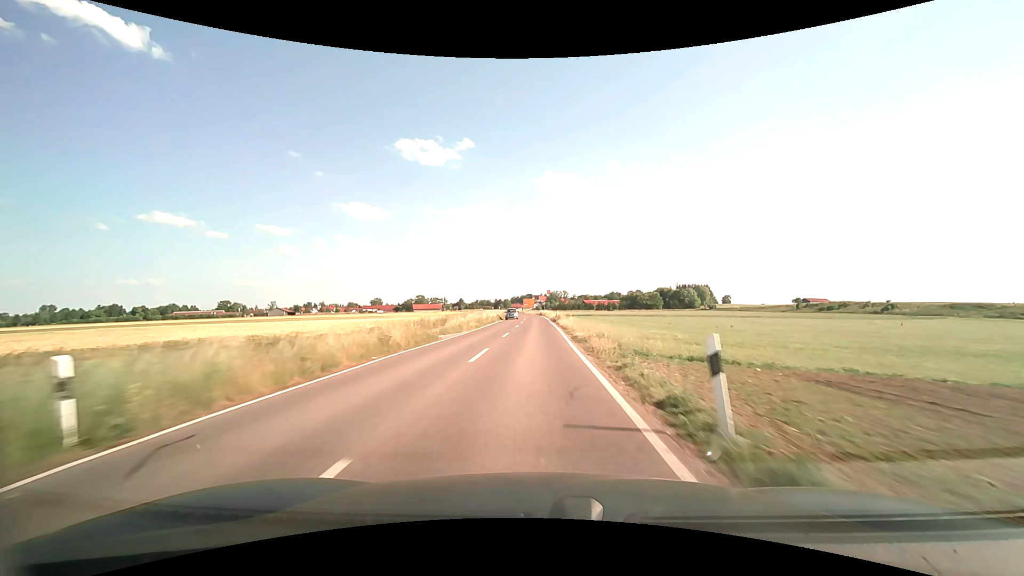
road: tertiary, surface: asphalt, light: Day
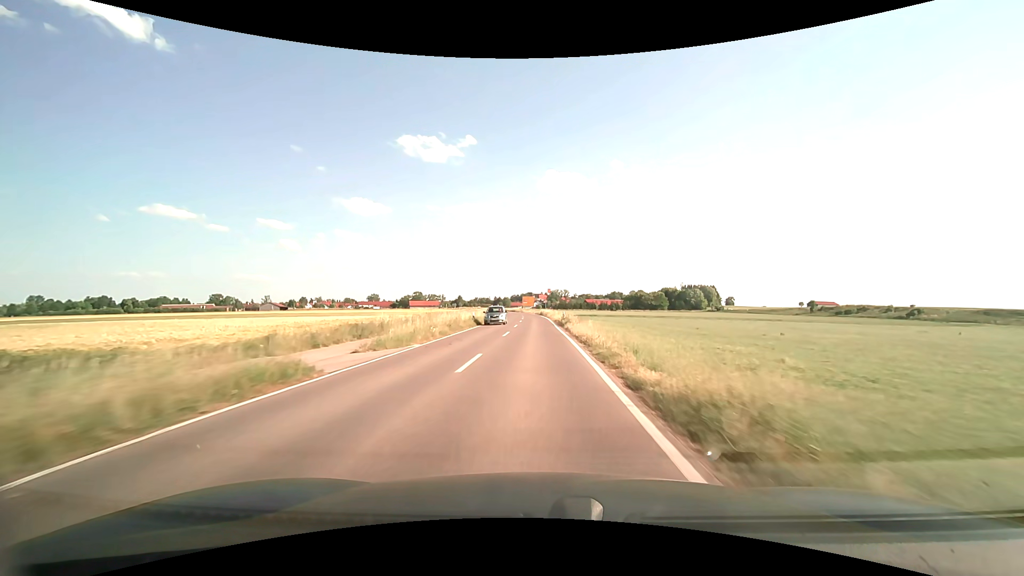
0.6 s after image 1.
(0.0, +13.8) m; 0°
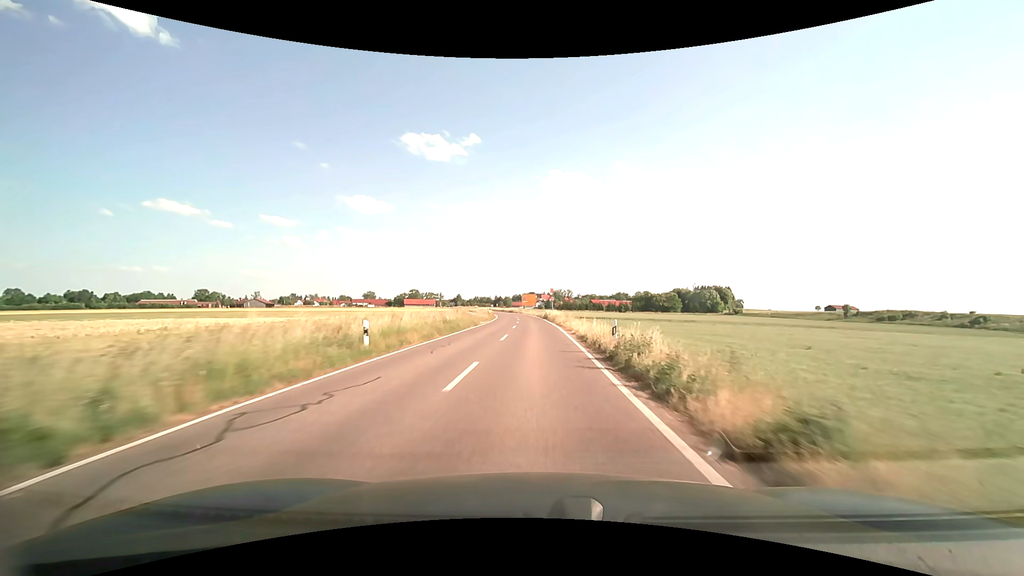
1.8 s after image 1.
(-0.1, +26.2) m; 0°
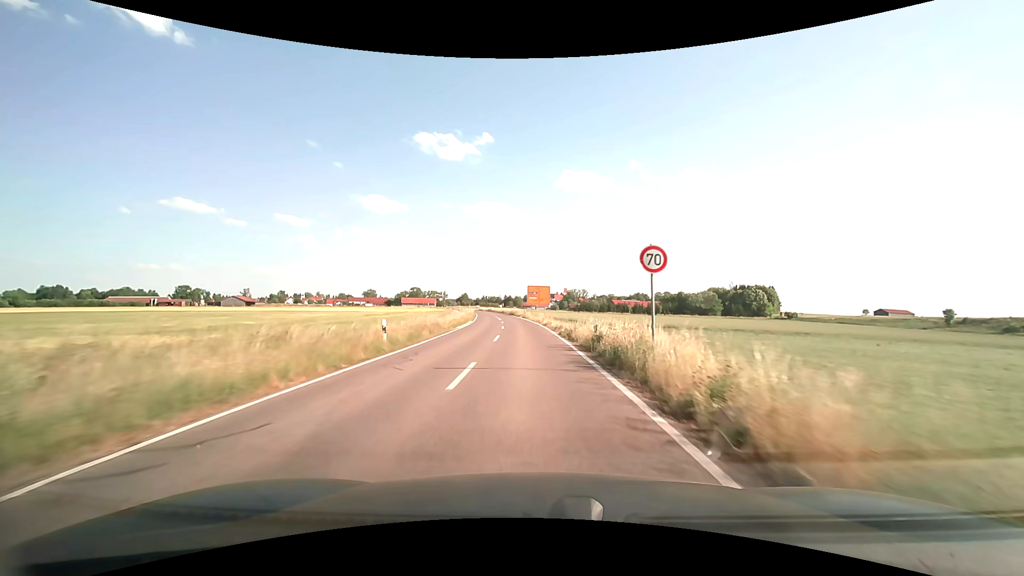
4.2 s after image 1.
(-0.4, +47.3) m; -1°
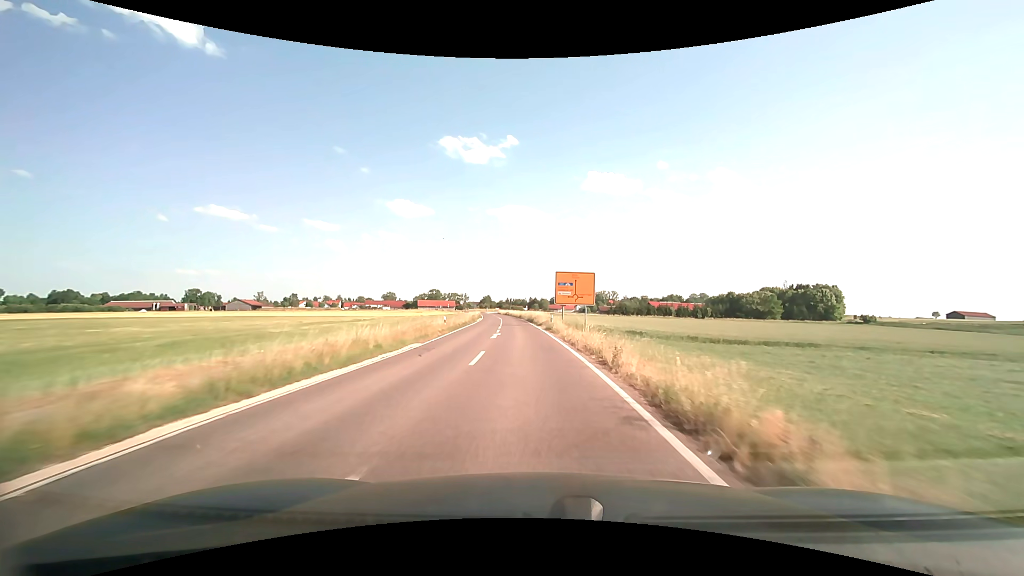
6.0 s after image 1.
(-0.6, +32.0) m; -3°
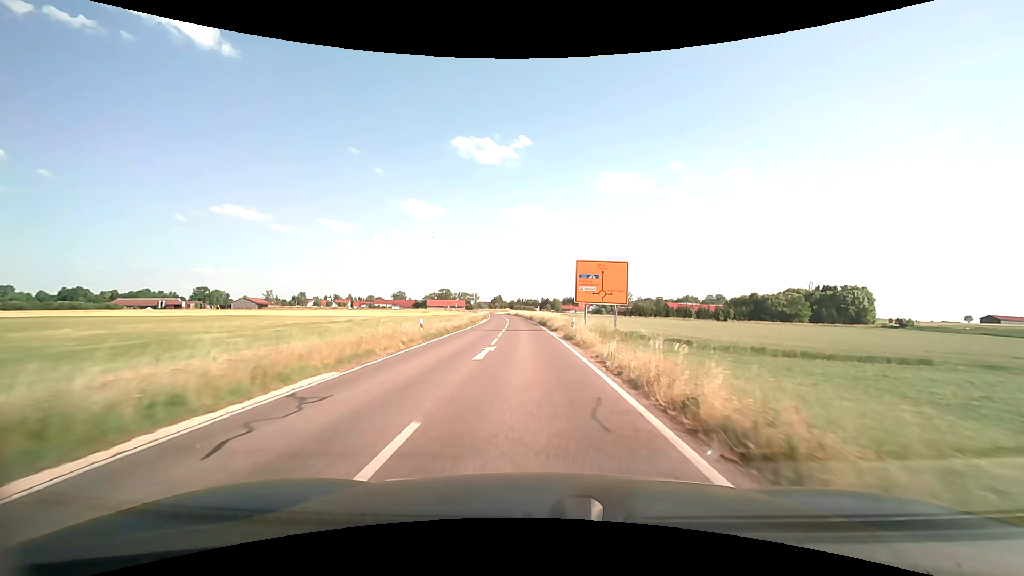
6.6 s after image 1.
(-0.1, +10.3) m; -1°
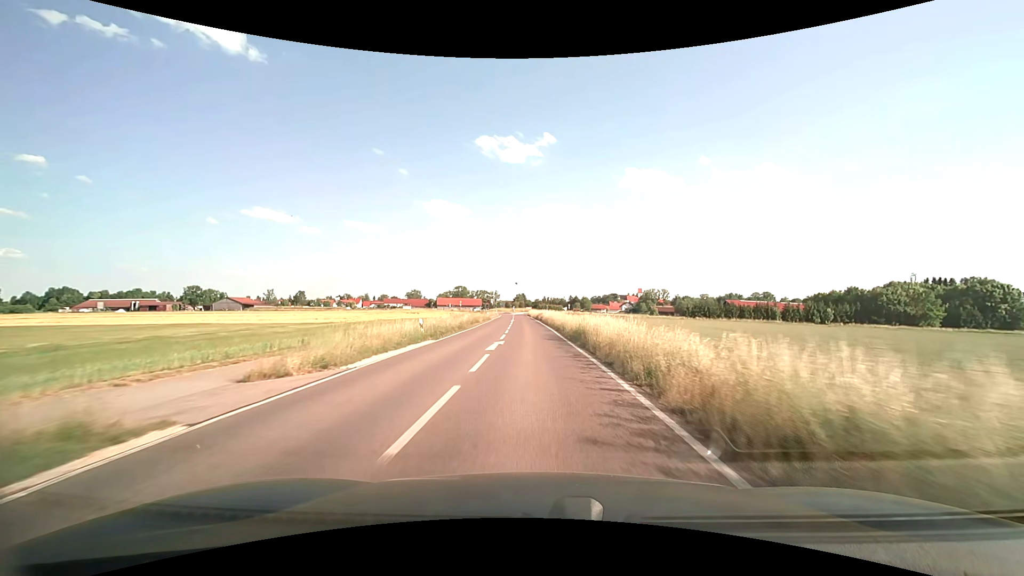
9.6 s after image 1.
(-1.5, +51.0) m; -3°
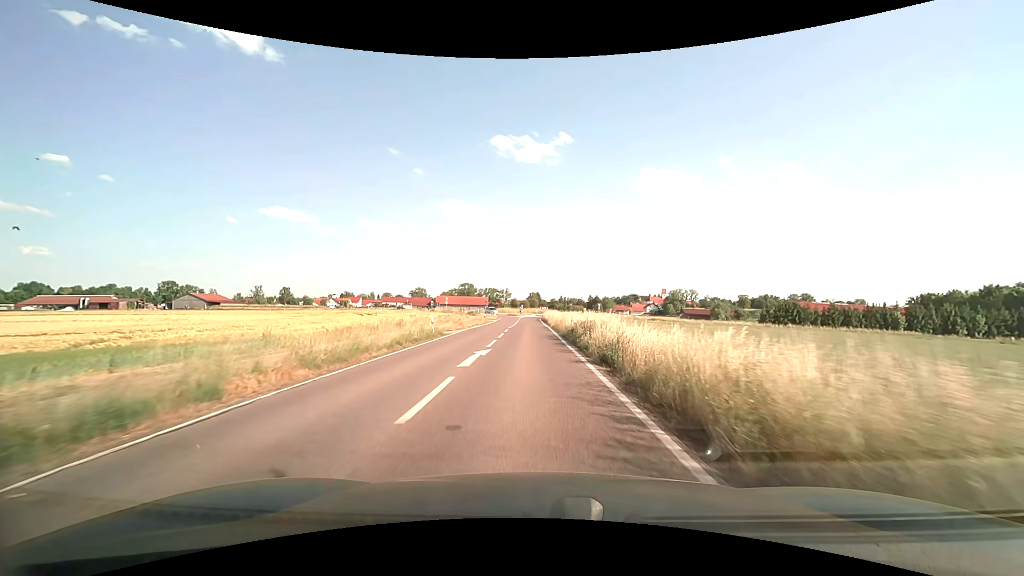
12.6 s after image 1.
(-0.8, +46.5) m; -2°
(0, +10) (0, +20) (0, +30) (-1, +40) (-1, +50) (-1, +60) (-1, +70) (-1, +80) (-1, +90) (+2, +100) m
